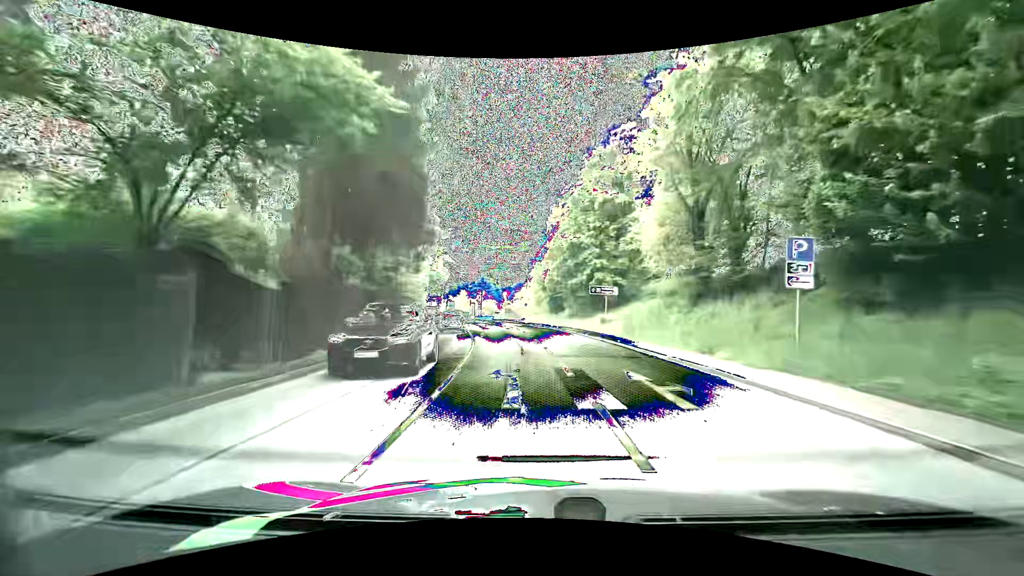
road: primary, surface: asphalt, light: Day
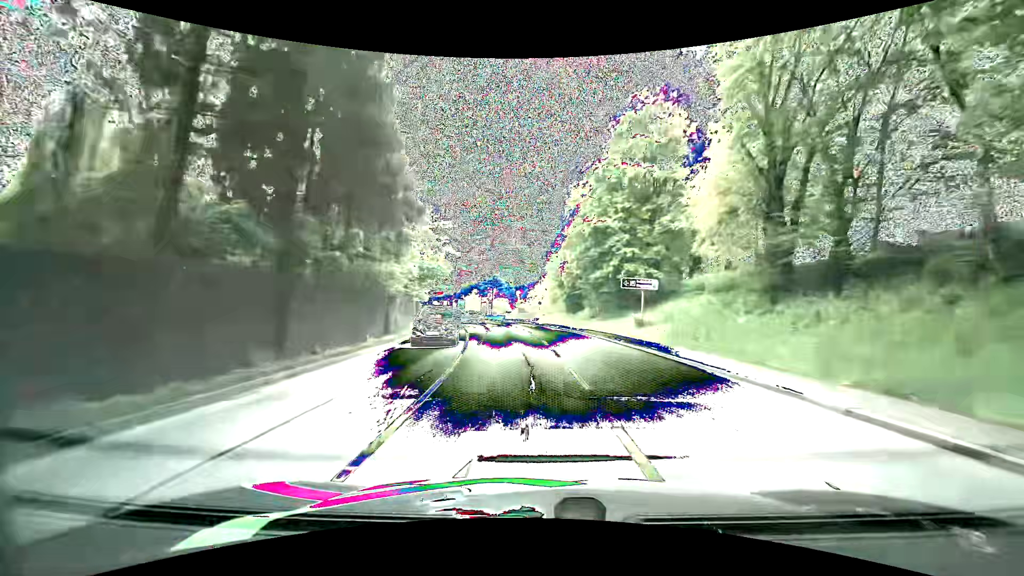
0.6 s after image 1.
(-0.3, +7.7) m; -4°
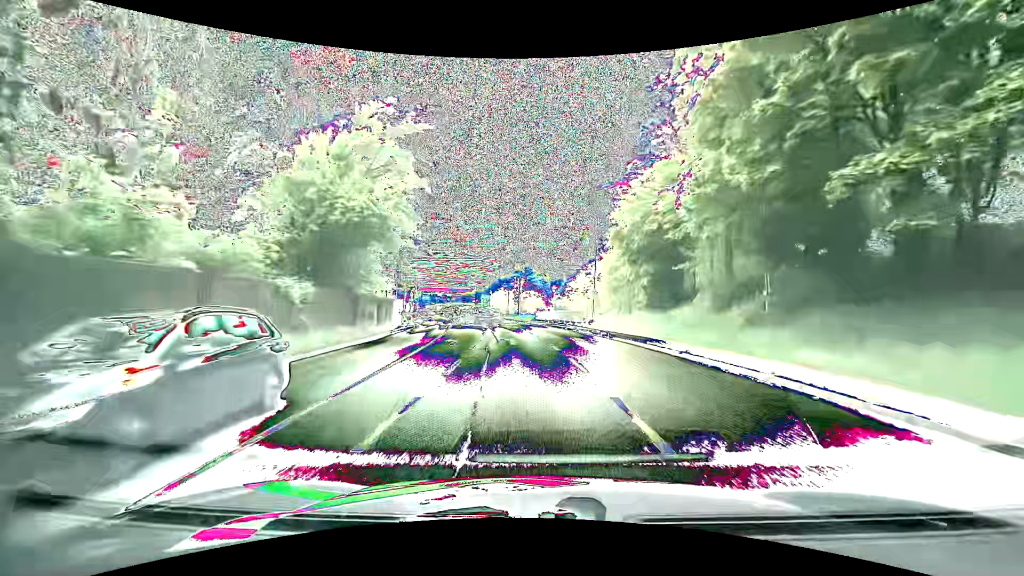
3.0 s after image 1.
(-0.9, +27.7) m; -4°
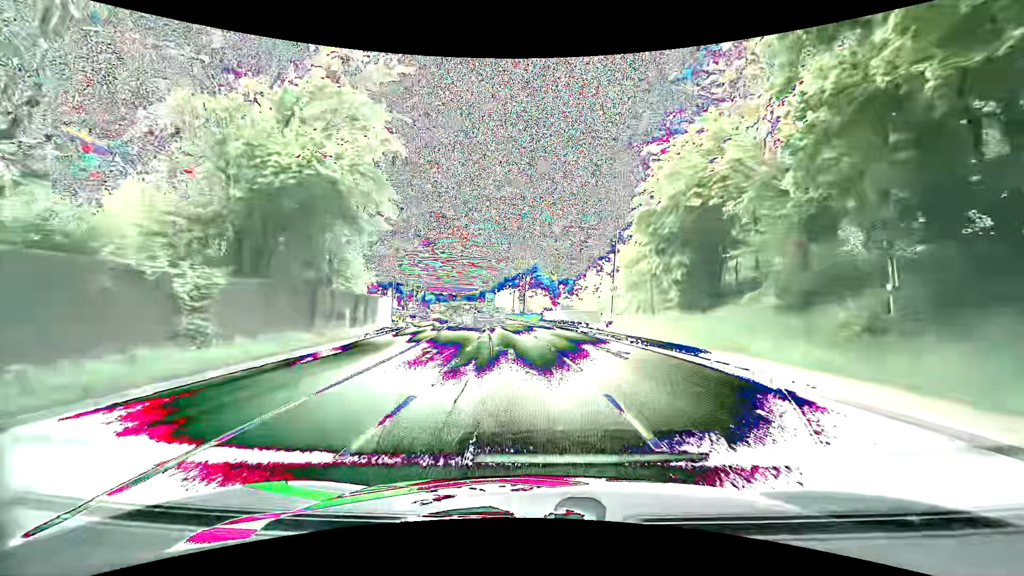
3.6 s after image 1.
(0.0, +5.7) m; 0°
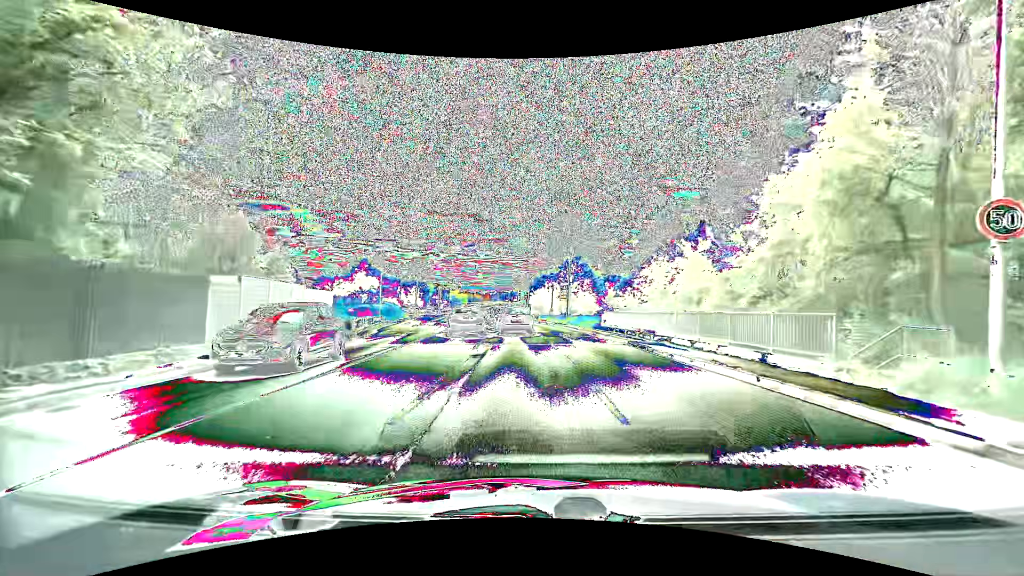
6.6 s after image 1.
(-0.7, +22.5) m; -3°
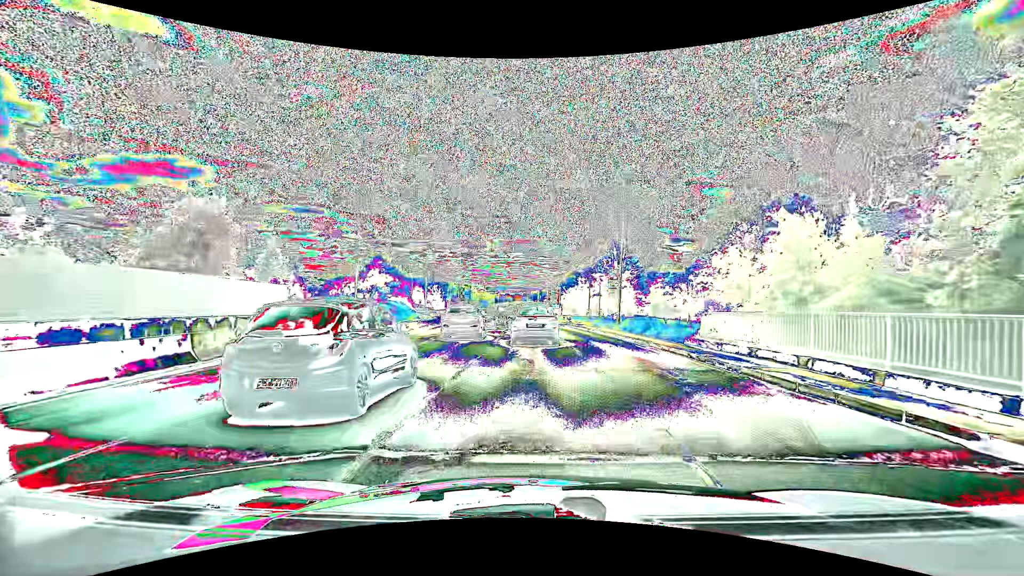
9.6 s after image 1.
(-0.7, +15.0) m; -5°
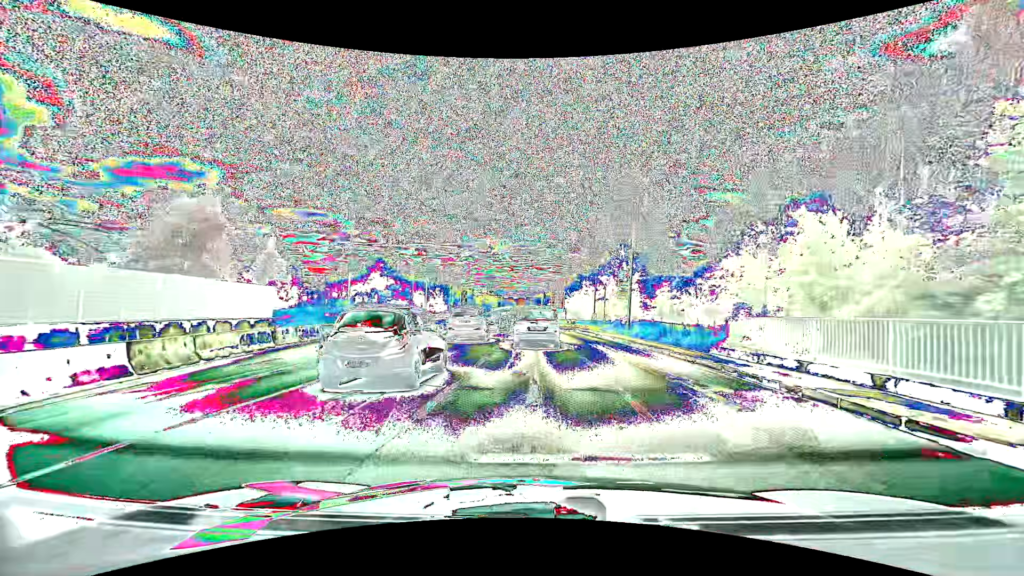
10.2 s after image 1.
(0.0, +2.3) m; +1°
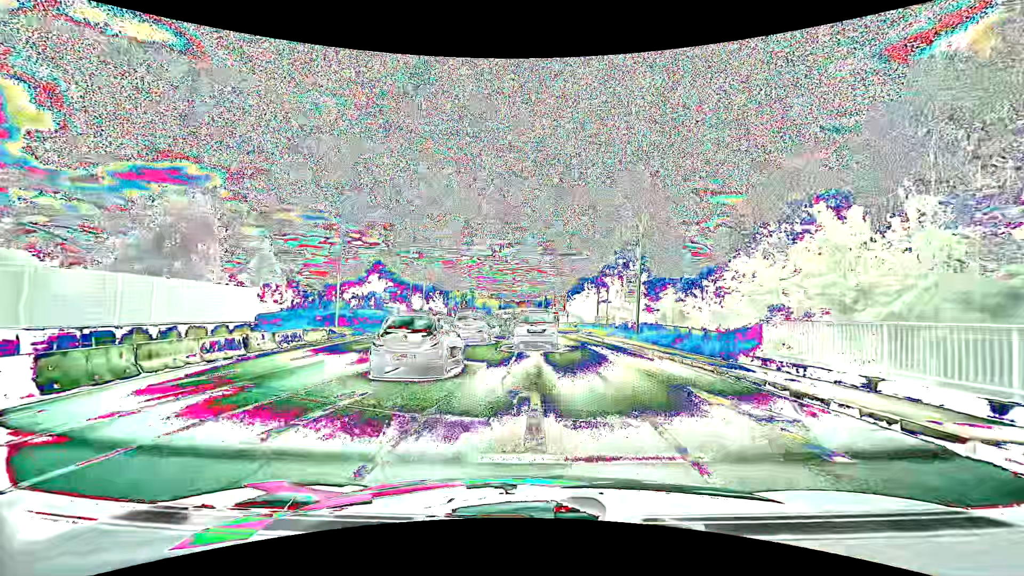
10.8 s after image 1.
(0.0, +2.2) m; +2°
(-1, +10) (-1, +20) (-2, +30) (-3, +40) (-4, +50) (-5, +60) (-6, +70) (-7, +80) (-8, +90) (-11, +99) m
